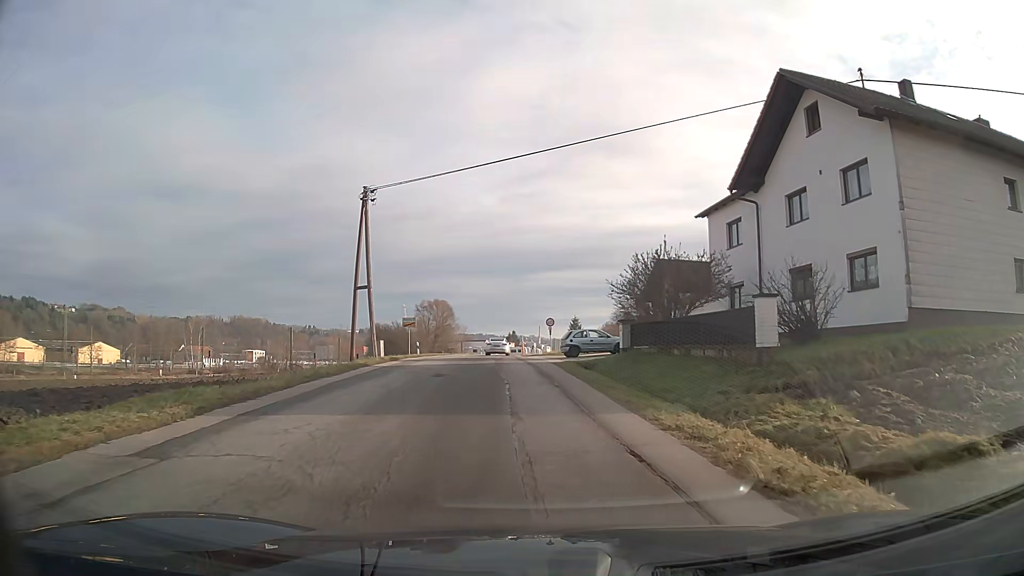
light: Day
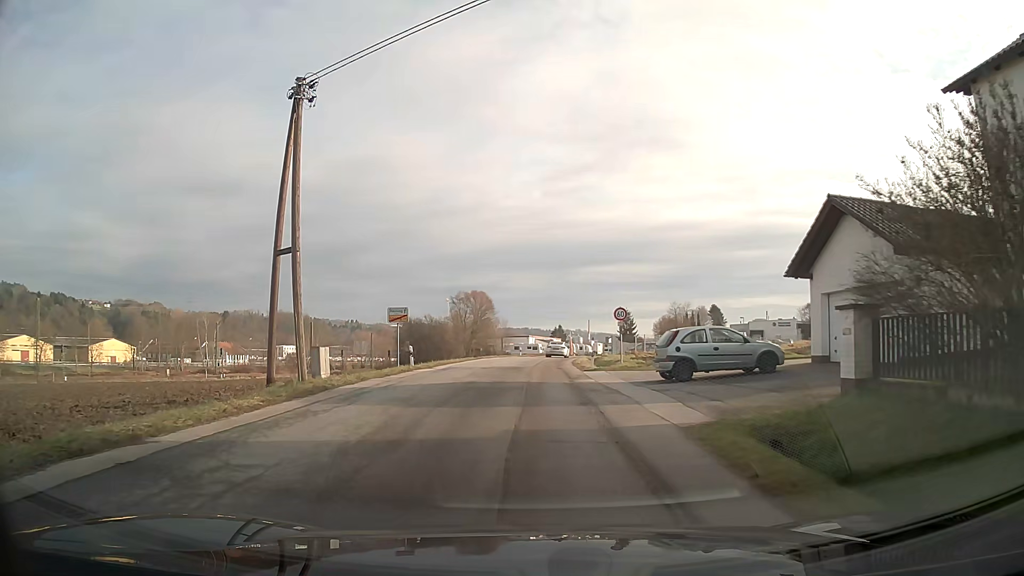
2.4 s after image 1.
(-0.6, +17.5) m; -4°
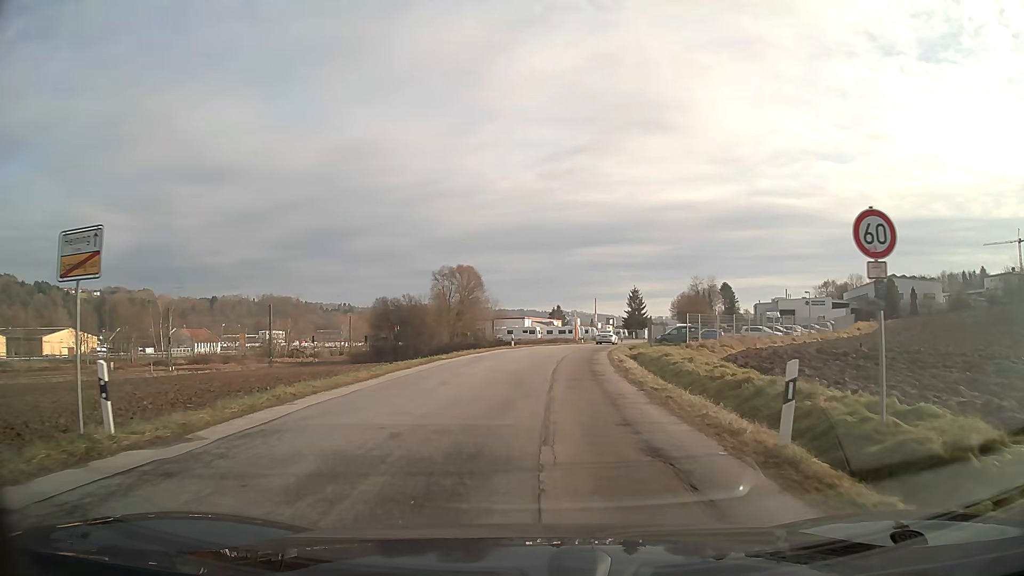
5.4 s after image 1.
(0.0, +22.7) m; +1°
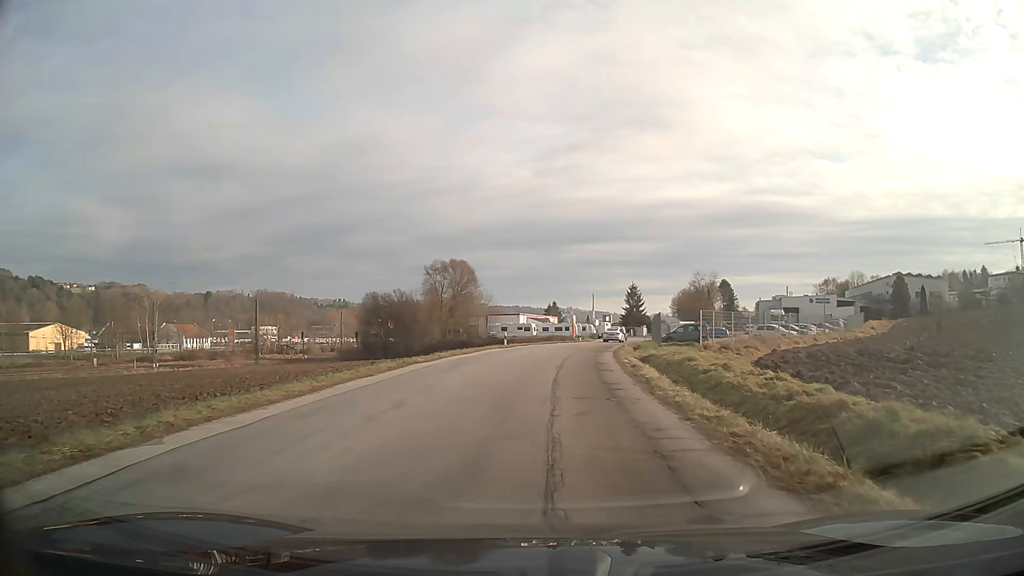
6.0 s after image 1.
(0.0, +4.6) m; 0°
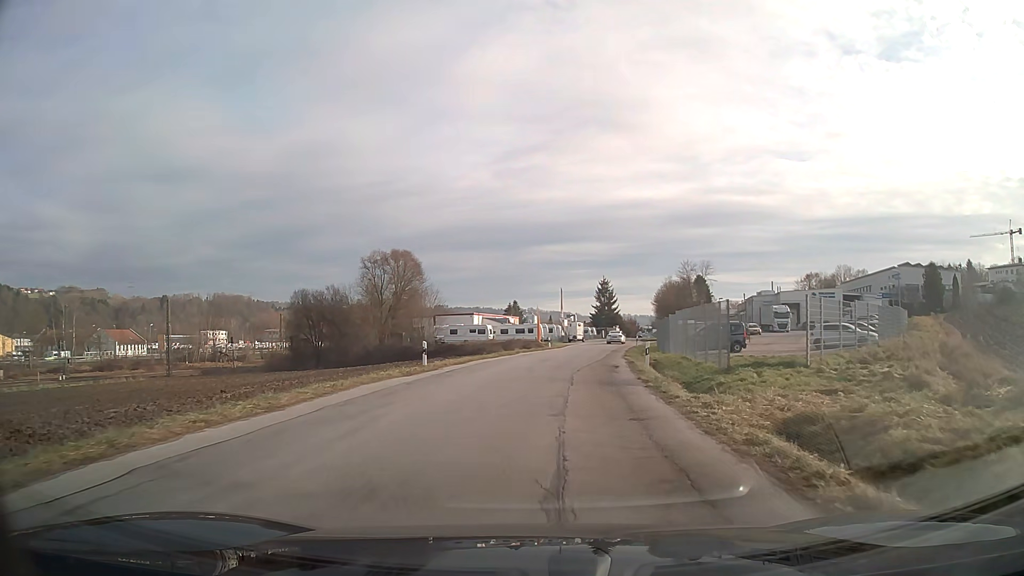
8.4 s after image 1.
(+0.7, +20.2) m; +4°
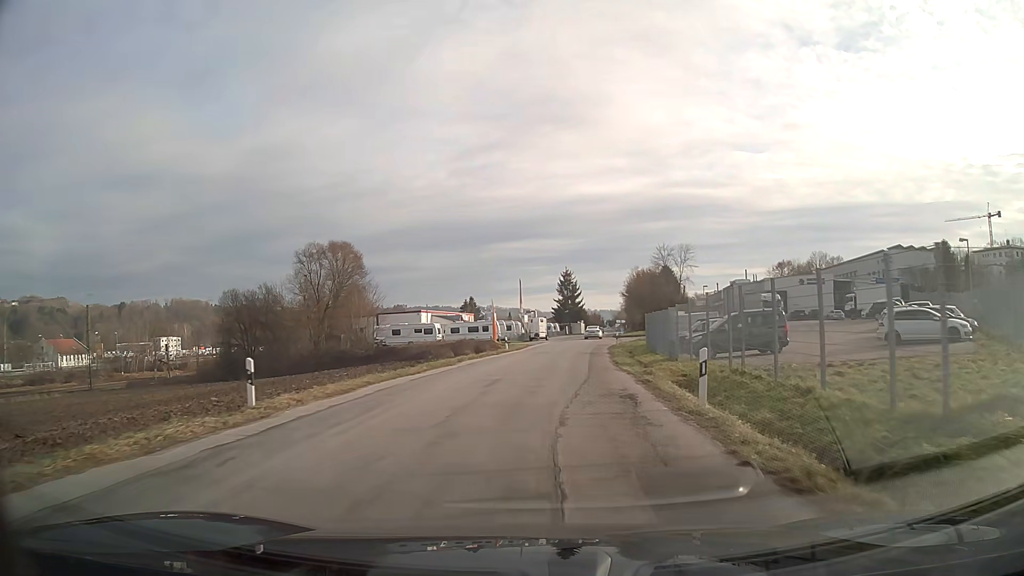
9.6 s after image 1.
(+0.3, +12.6) m; +3°
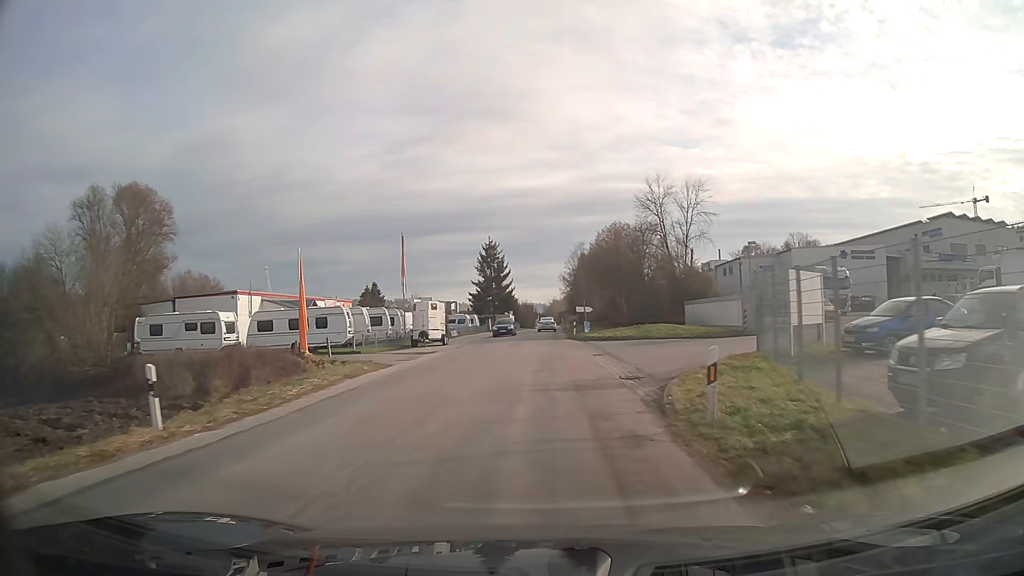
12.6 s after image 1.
(+2.3, +39.0) m; +6°
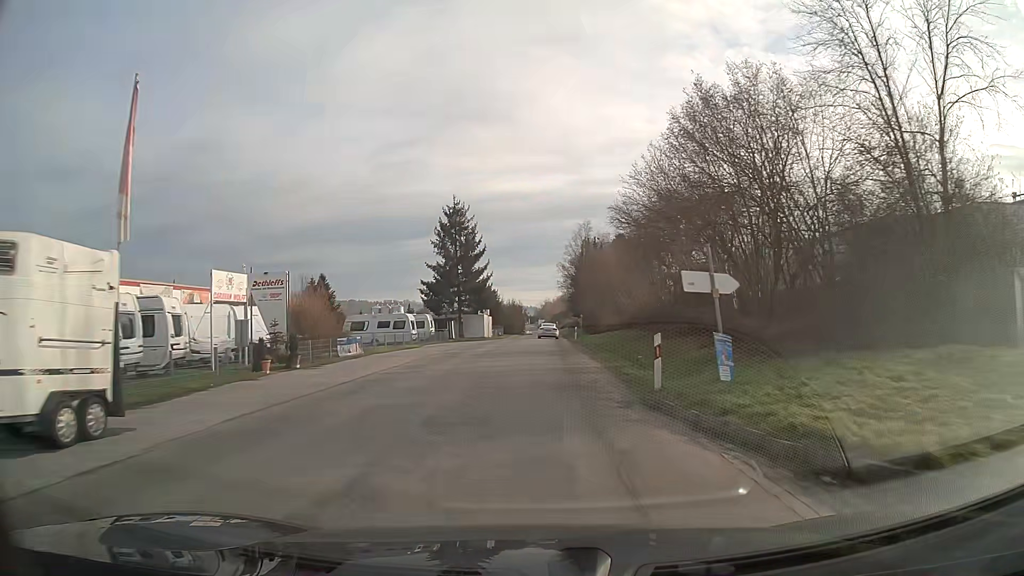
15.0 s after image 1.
(+0.2, +34.7) m; +1°
